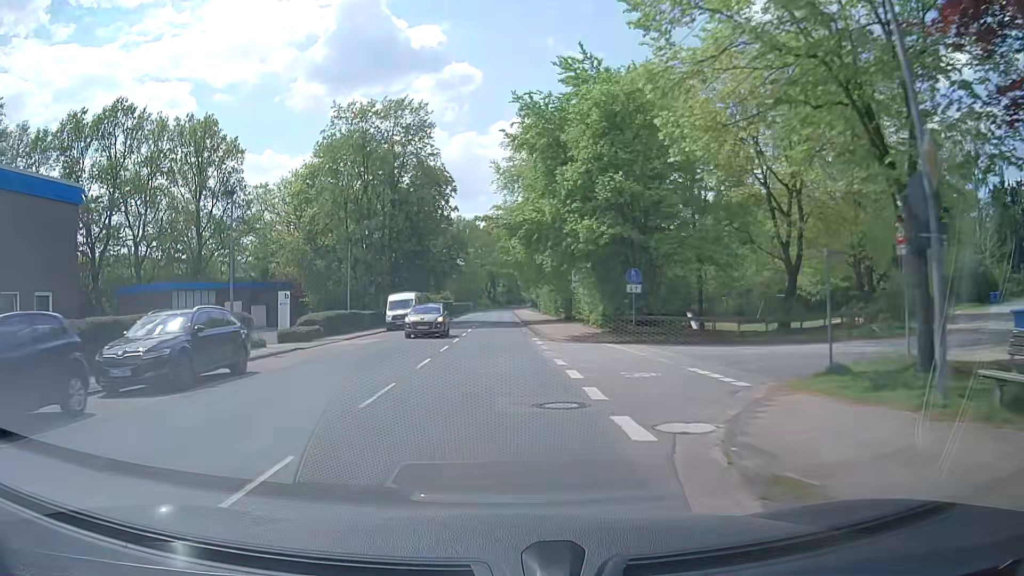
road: tertiary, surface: asphalt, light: Day
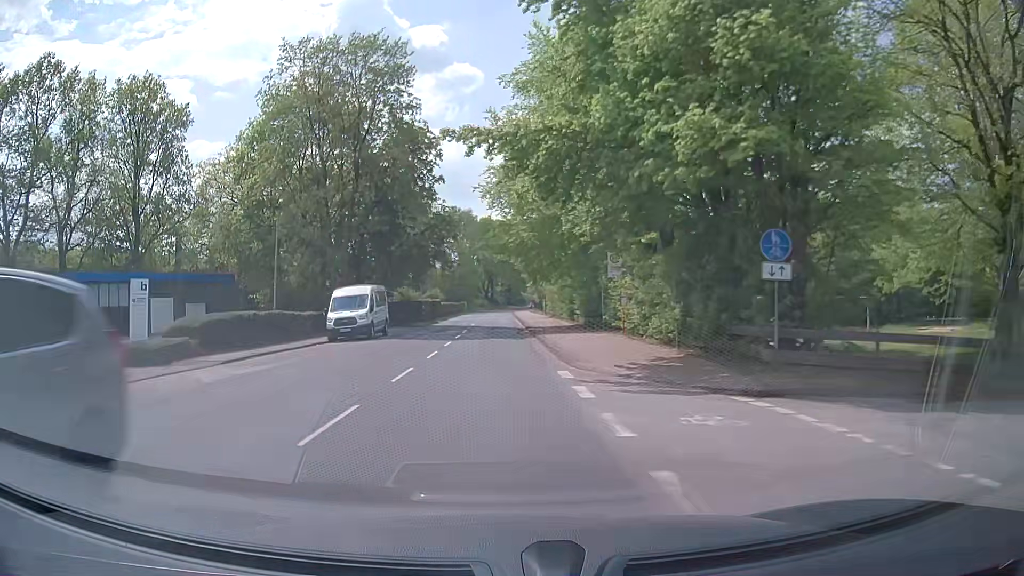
(+0.1, +14.6) m; +1°
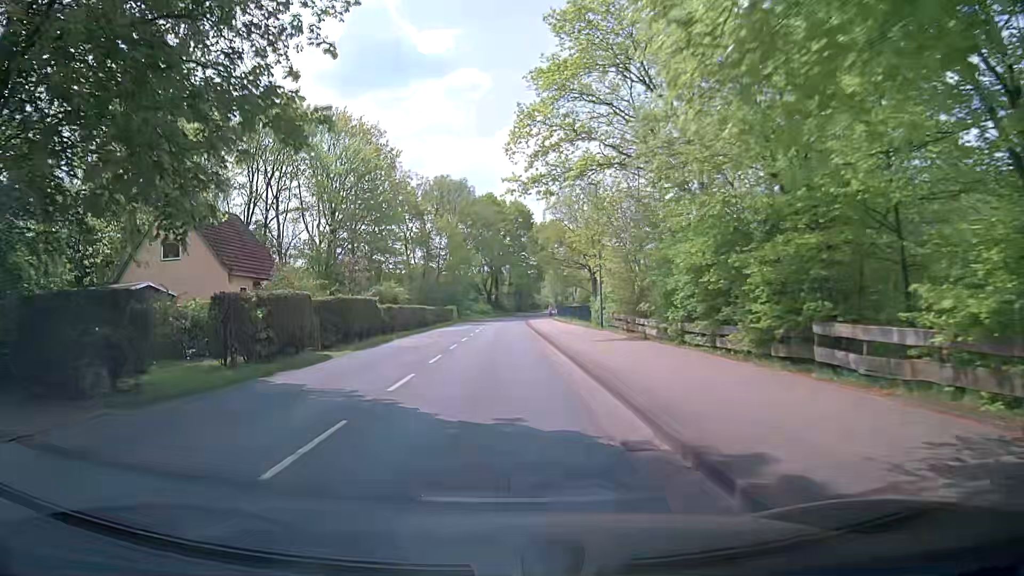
(-0.3, +37.2) m; -1°
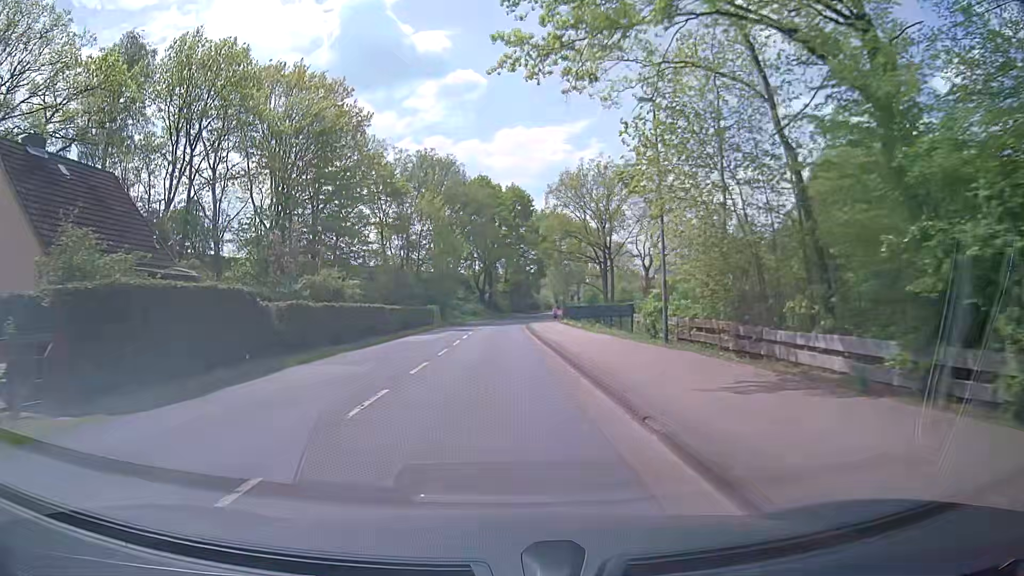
(+0.2, +14.7) m; +1°
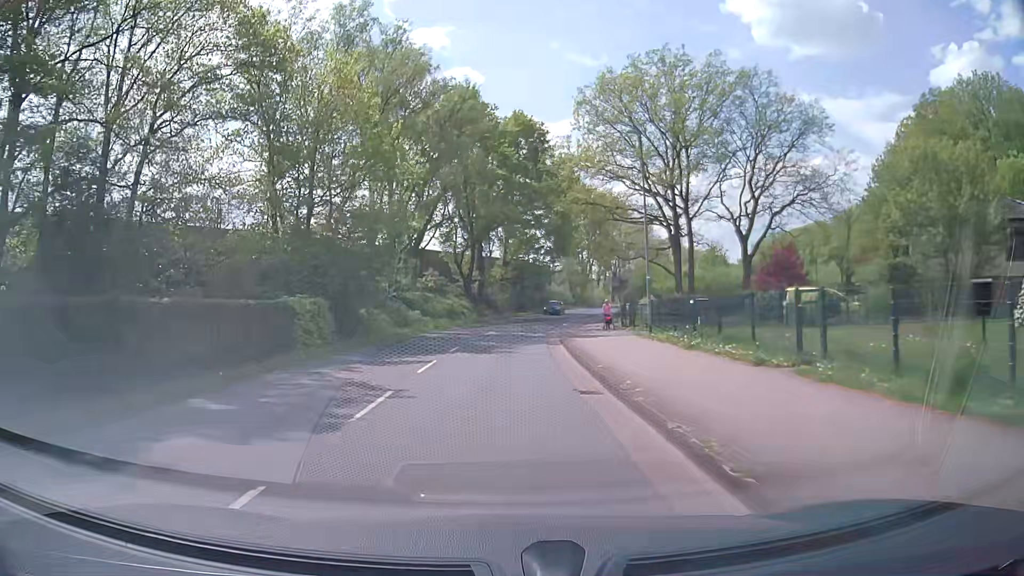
(-0.1, +36.3) m; 0°
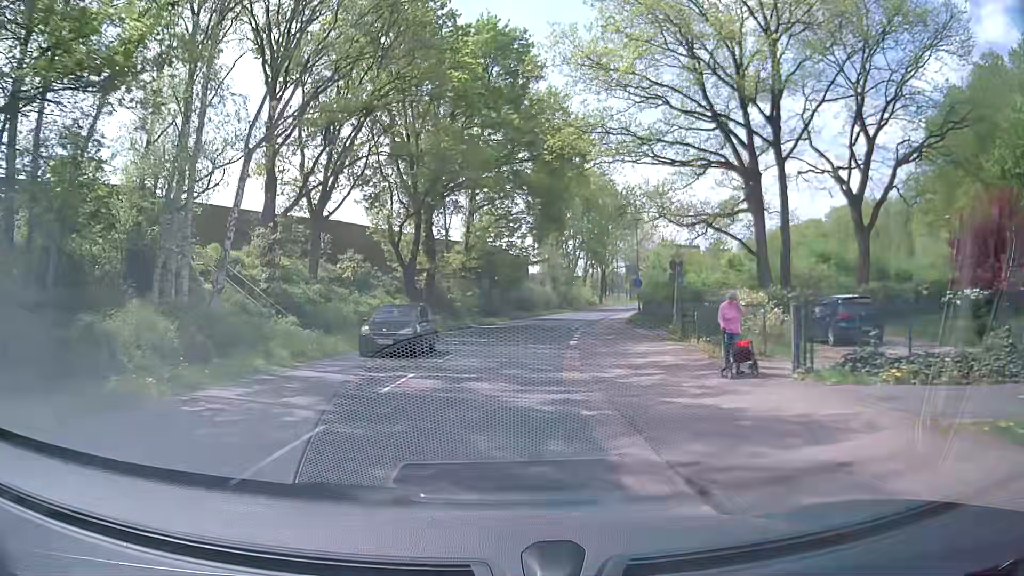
(+0.4, +21.4) m; +3°
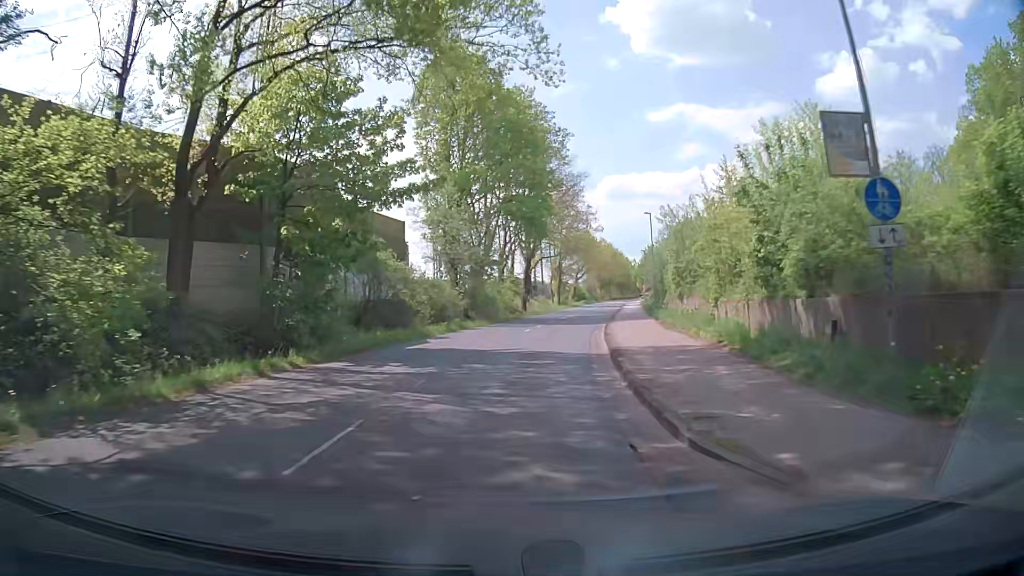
(+1.9, +35.3) m; +7°
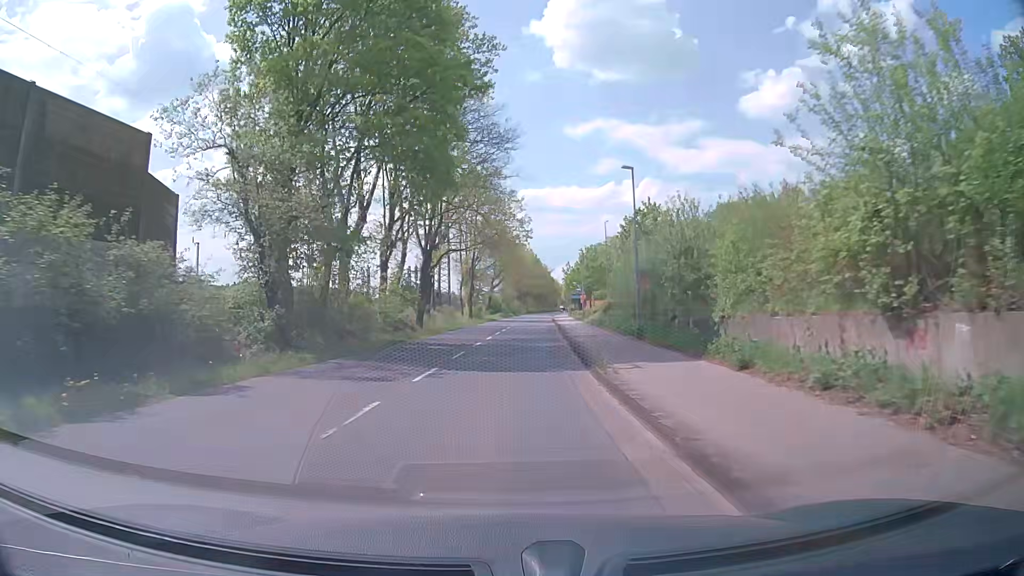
(+1.7, +21.7) m; +8°
(0, +10) (+1, +20) (+1, +30) (+2, +40) (+2, +50) (+3, +60) (+4, +70) (+4, +80) (+5, +90) (+6, +100) m
